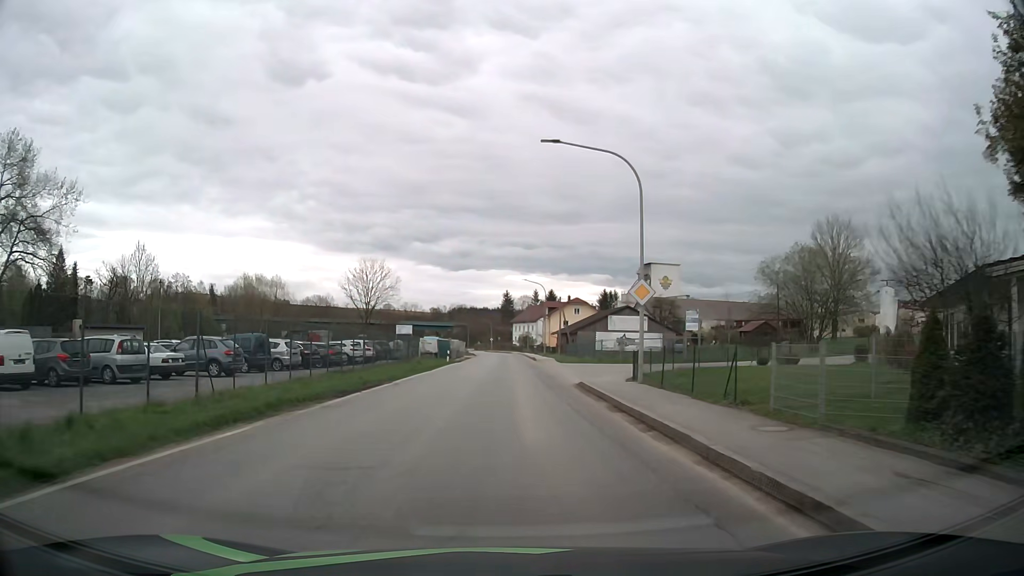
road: secondary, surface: asphalt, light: Day
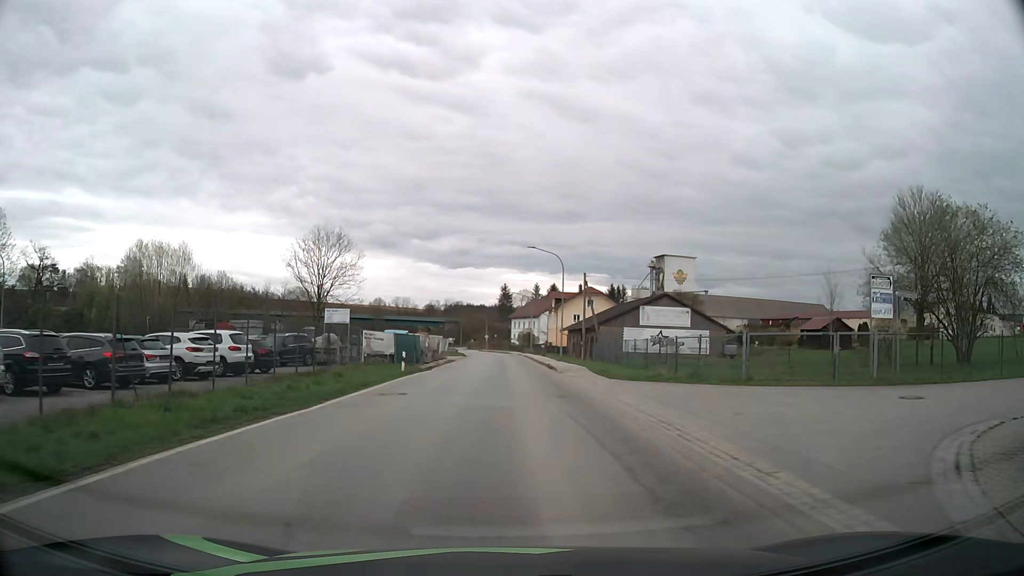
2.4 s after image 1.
(0.0, +23.4) m; 0°
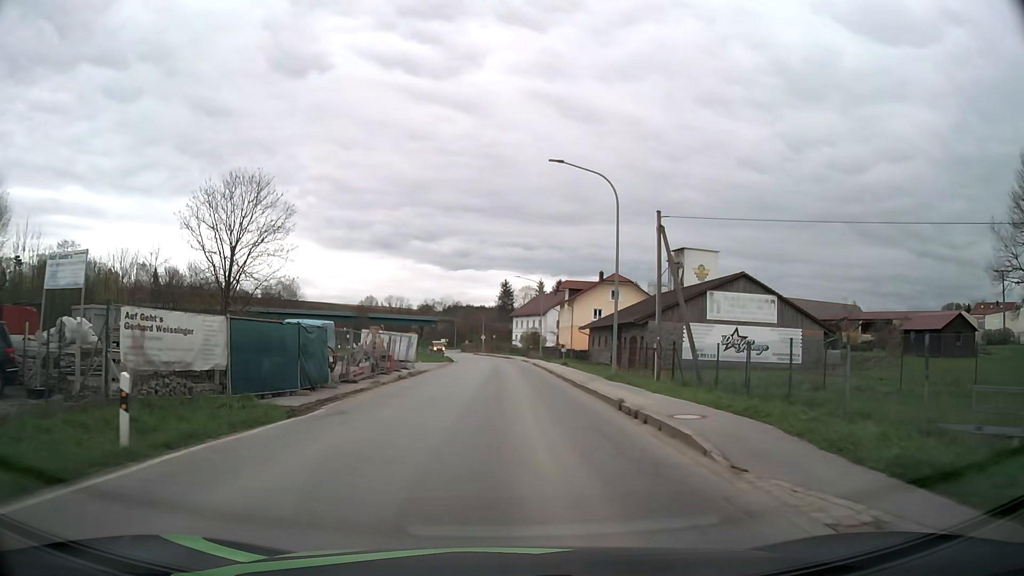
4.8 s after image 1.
(+0.1, +23.8) m; 0°
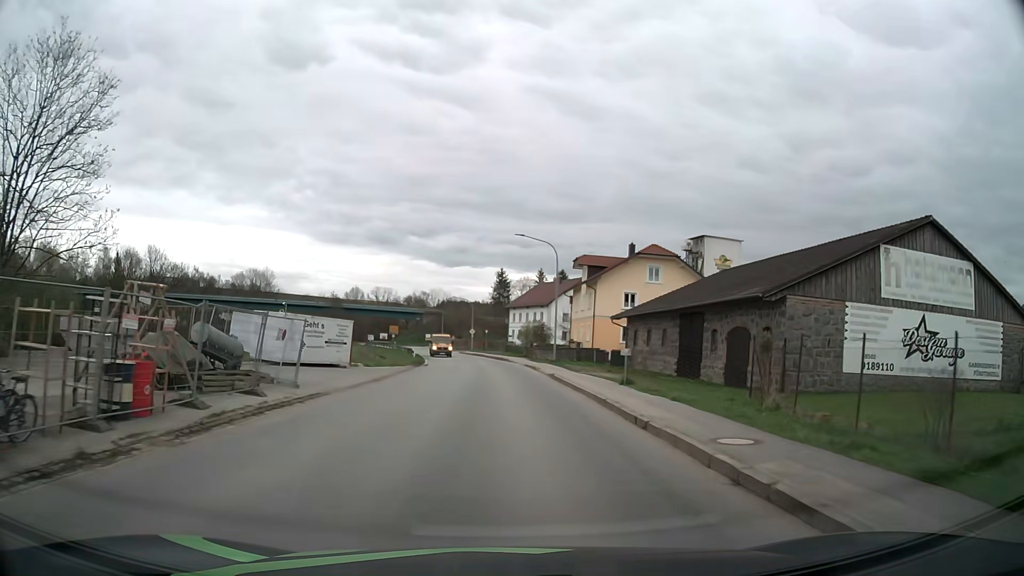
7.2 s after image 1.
(0.0, +23.8) m; 0°
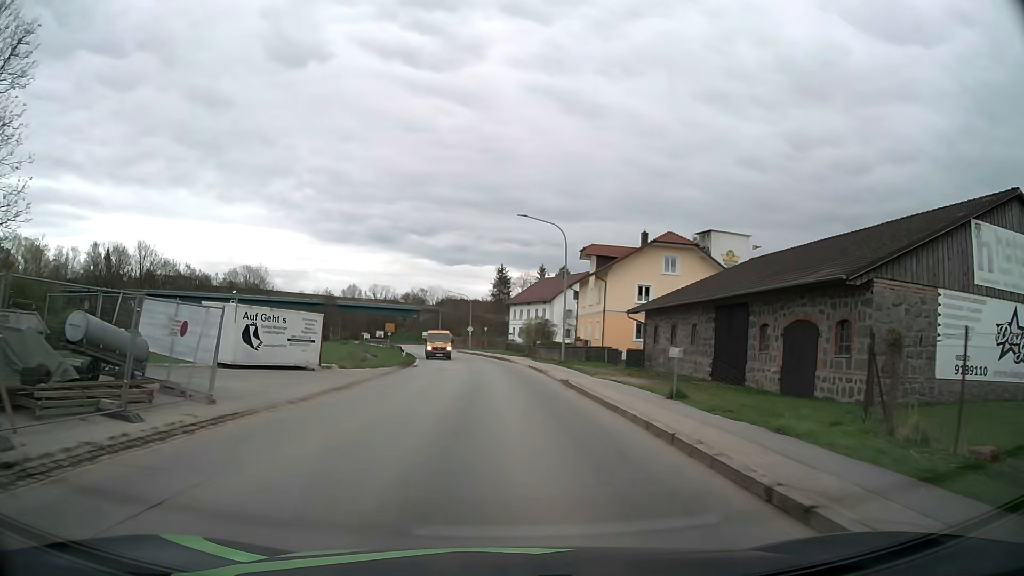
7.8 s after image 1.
(0.0, +6.0) m; 0°
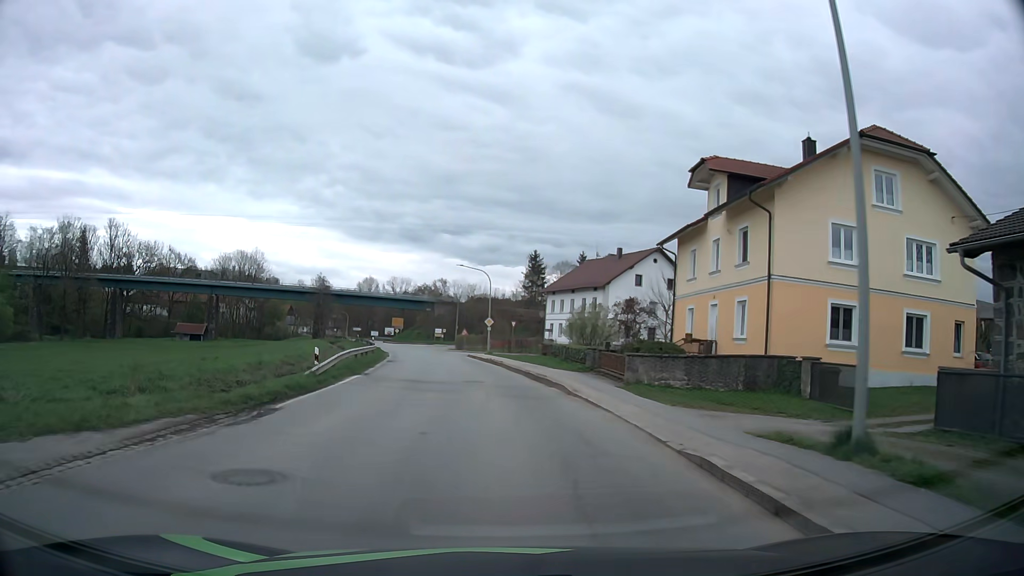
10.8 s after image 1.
(-0.4, +29.5) m; -3°
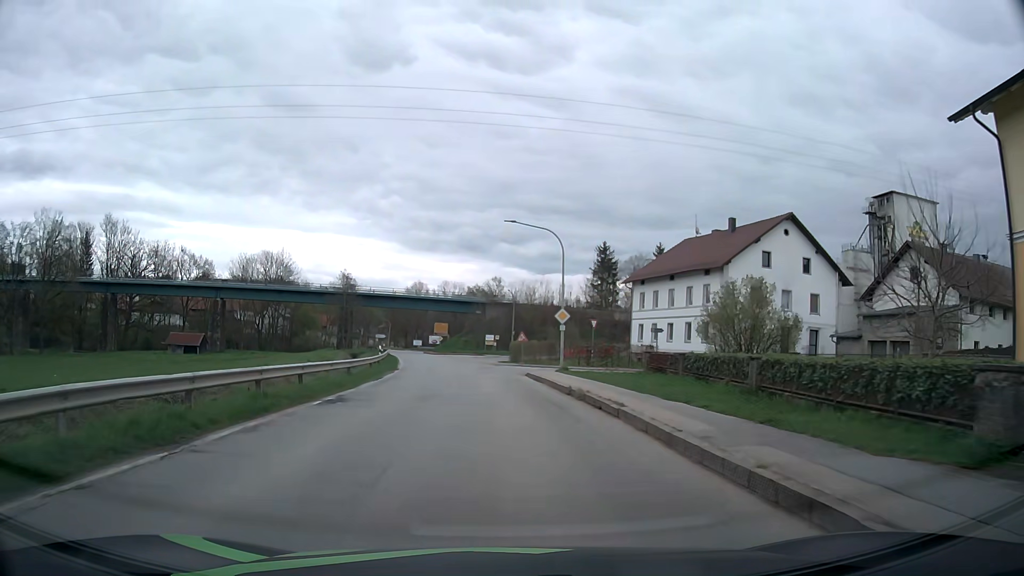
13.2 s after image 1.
(-1.0, +23.8) m; -4°
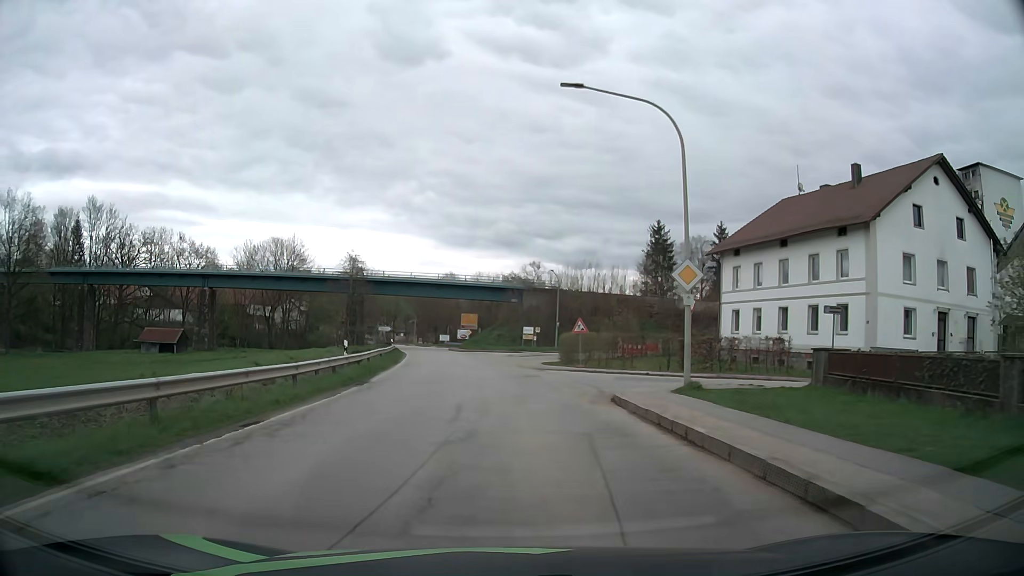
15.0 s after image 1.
(-0.8, +18.0) m; -4°
(0, +10) (0, +20) (-1, +30) (-2, +40) (-3, +50) (-5, +60) (-6, +70) (-8, +80) (-9, +89) (-9, +99) m
